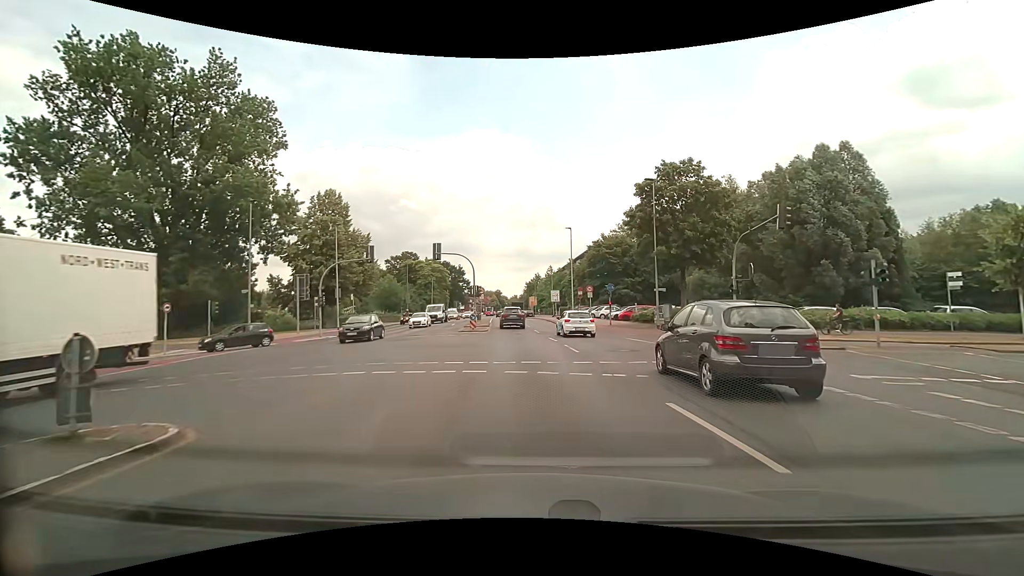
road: secondary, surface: asphalt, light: Day
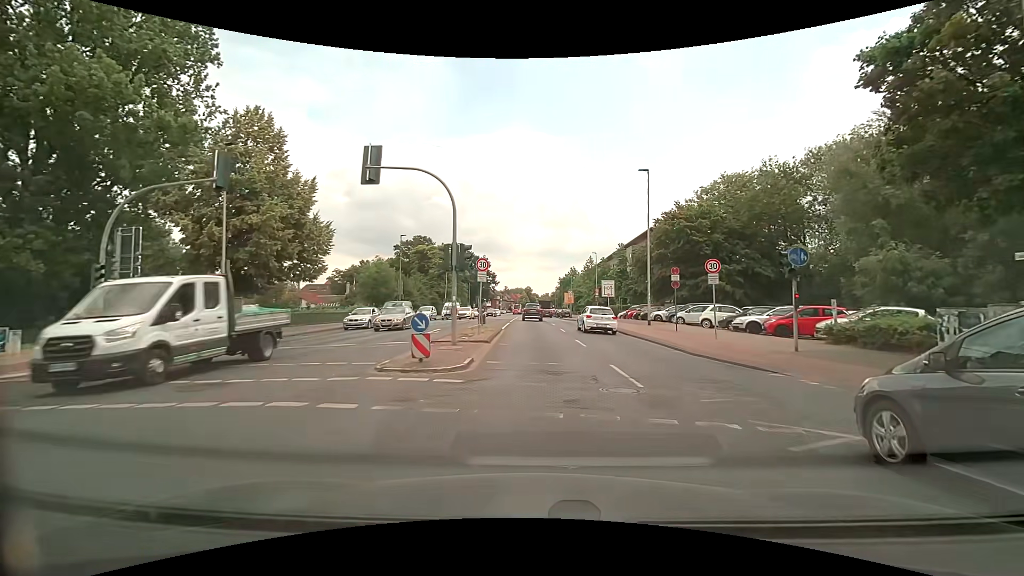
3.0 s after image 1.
(-0.9, +23.2) m; -3°
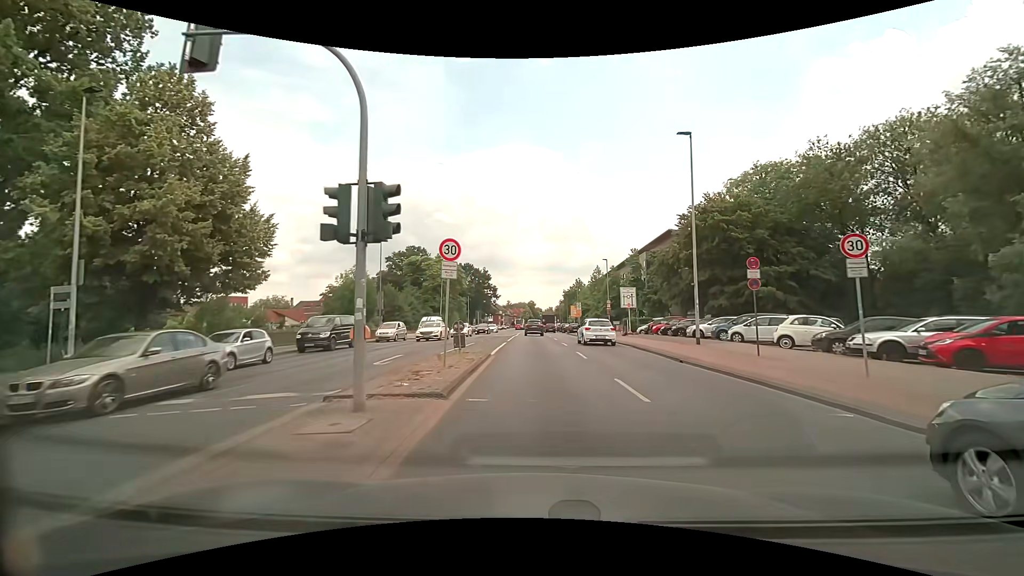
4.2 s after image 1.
(-0.1, +9.1) m; -1°
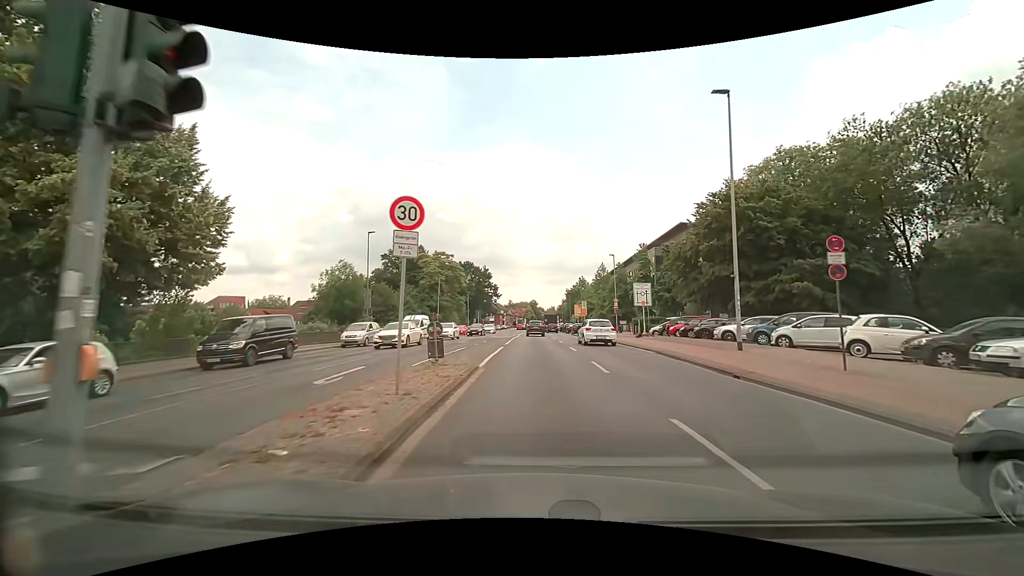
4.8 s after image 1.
(0.0, +4.5) m; 0°
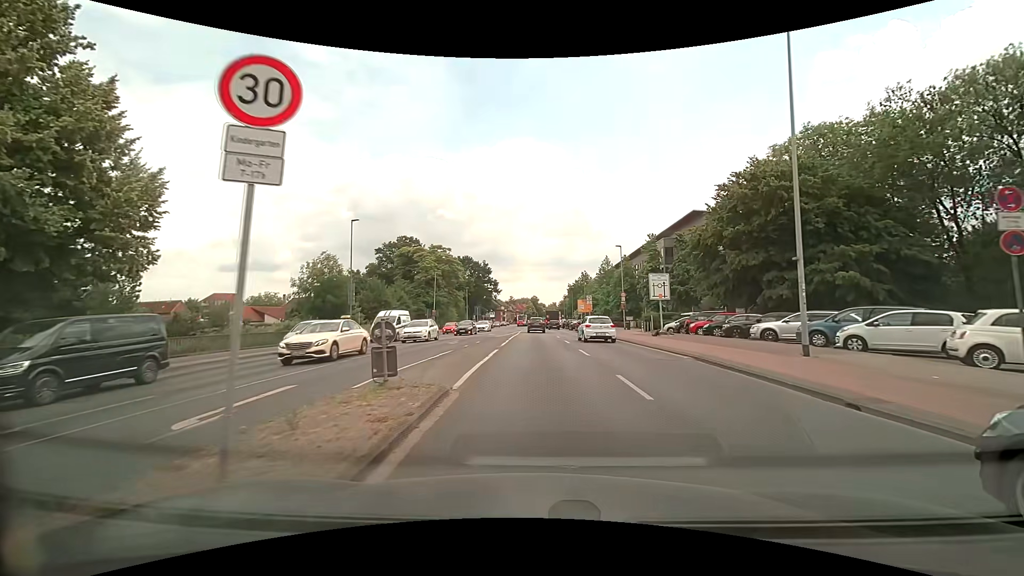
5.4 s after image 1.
(0.0, +4.5) m; 0°
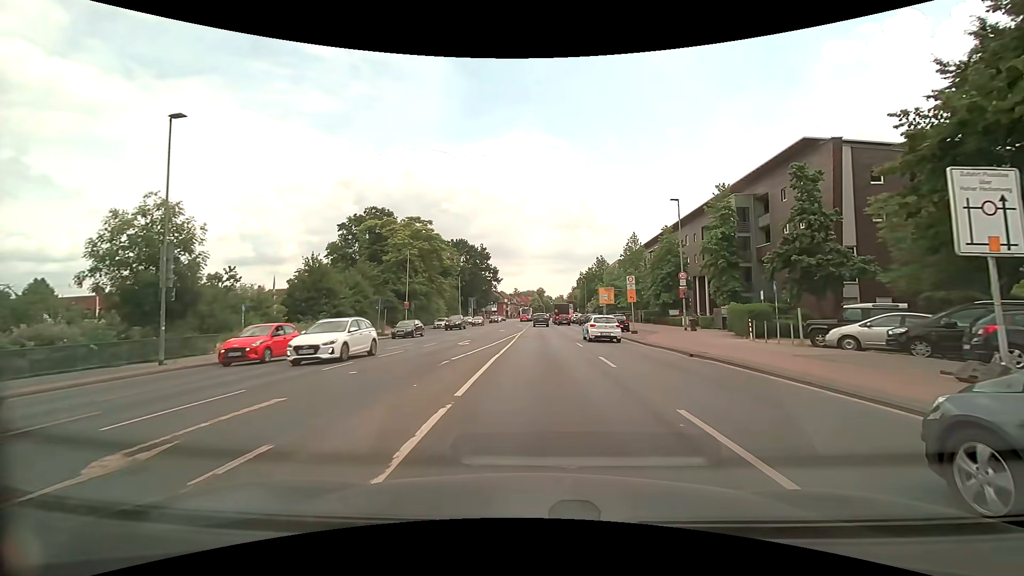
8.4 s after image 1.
(0.0, +22.1) m; 0°
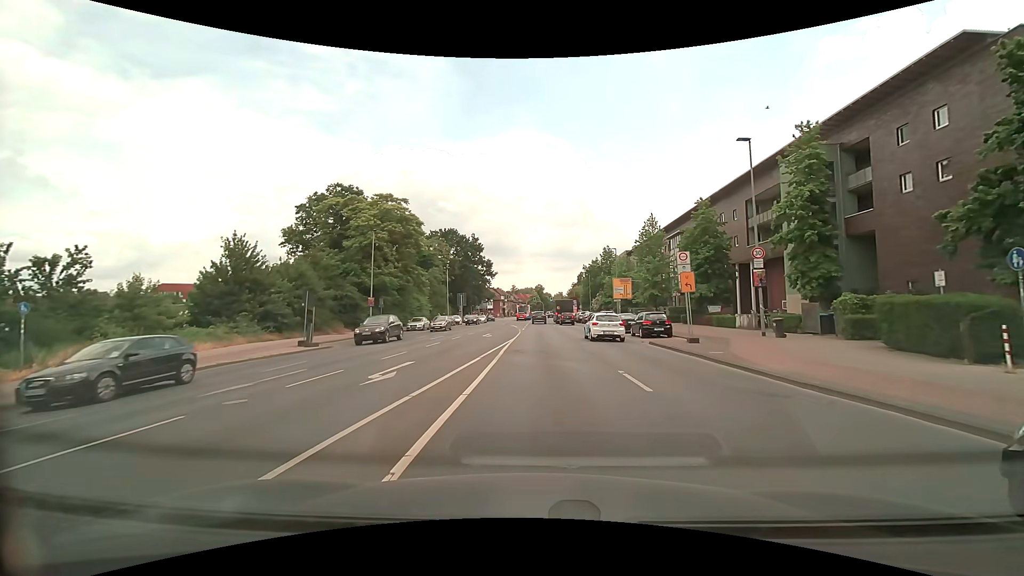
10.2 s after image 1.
(0.0, +13.3) m; 0°
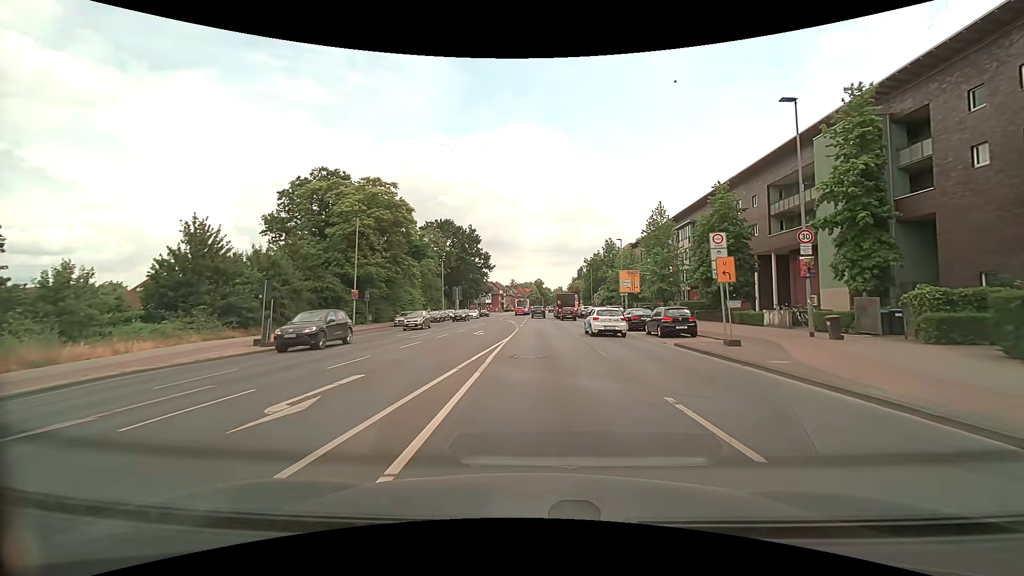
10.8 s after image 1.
(0.0, +4.4) m; 0°
(0, +10) (0, +20) (0, +30) (0, +40) (0, +50) (-1, +60) (-2, +70) (-2, +80) (-2, +90) (-2, +100) m
